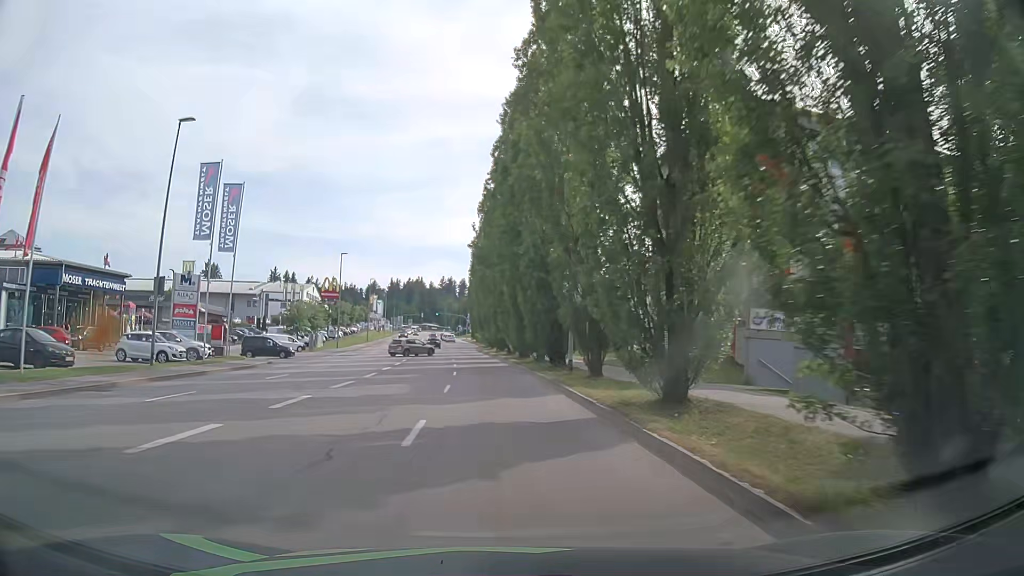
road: tertiary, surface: asphalt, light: Day
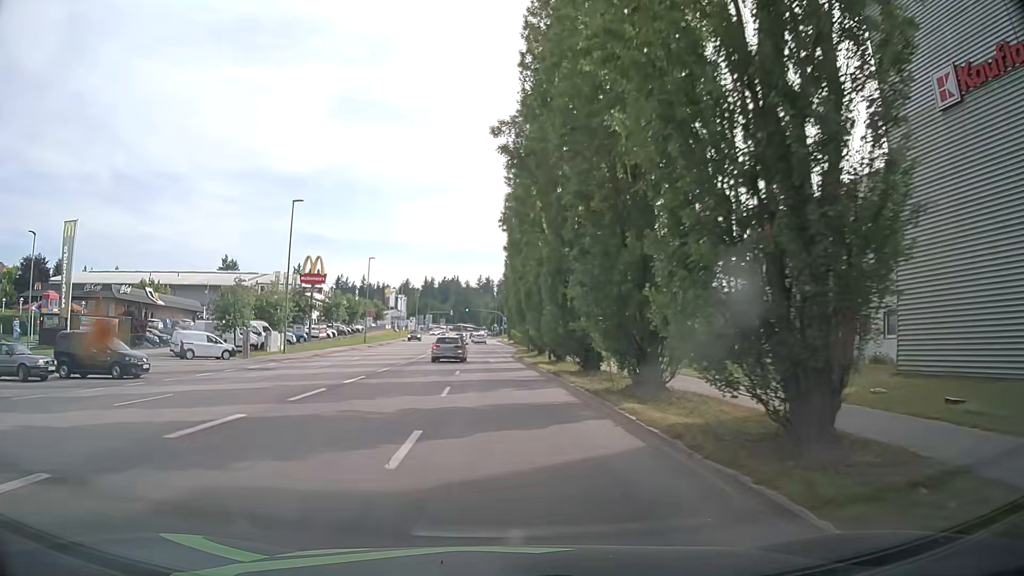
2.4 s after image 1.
(-1.3, +29.1) m; -5°
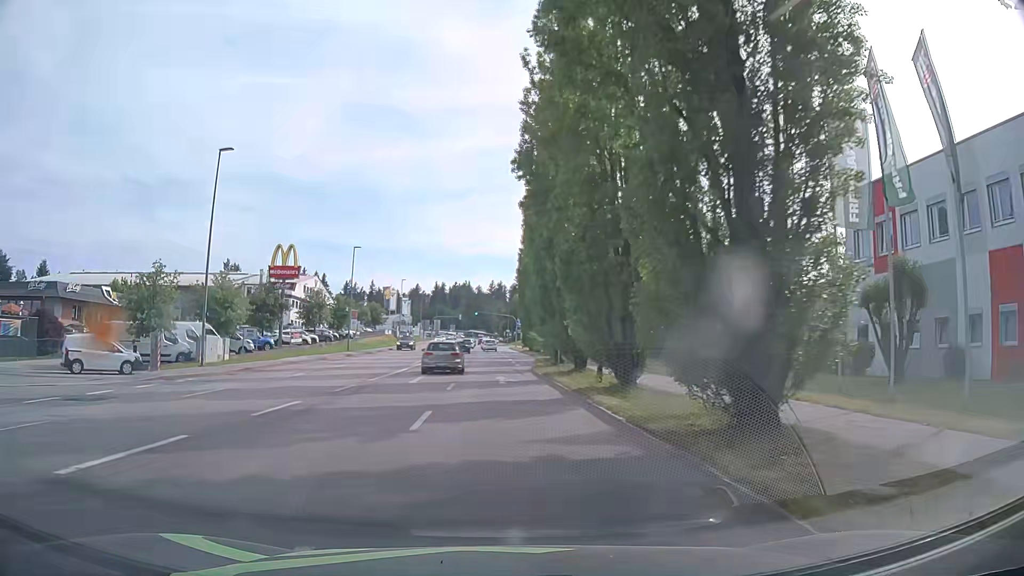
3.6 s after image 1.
(0.0, +14.6) m; 0°
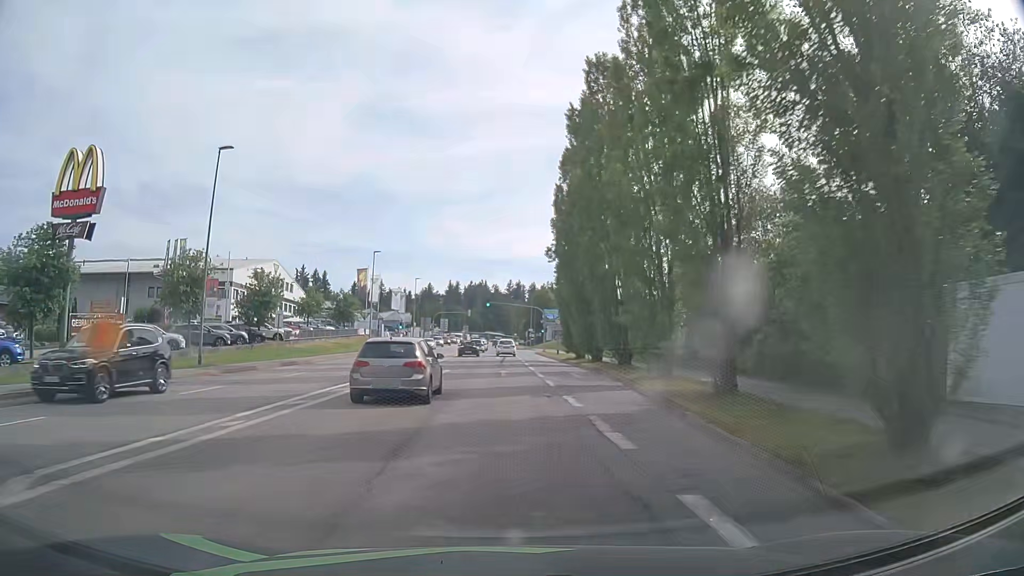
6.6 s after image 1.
(-0.7, +36.3) m; -1°
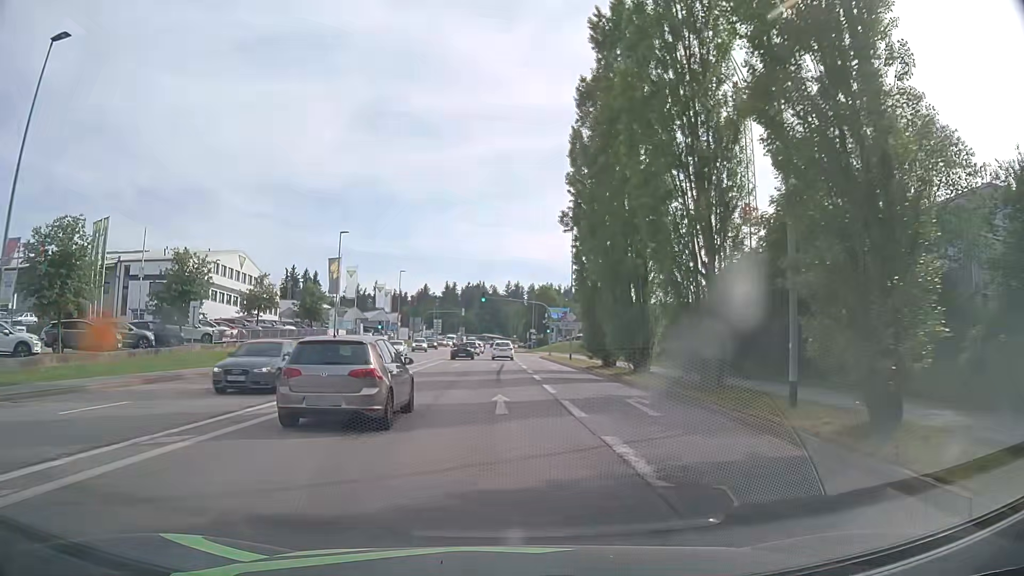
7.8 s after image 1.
(-0.1, +14.2) m; 0°
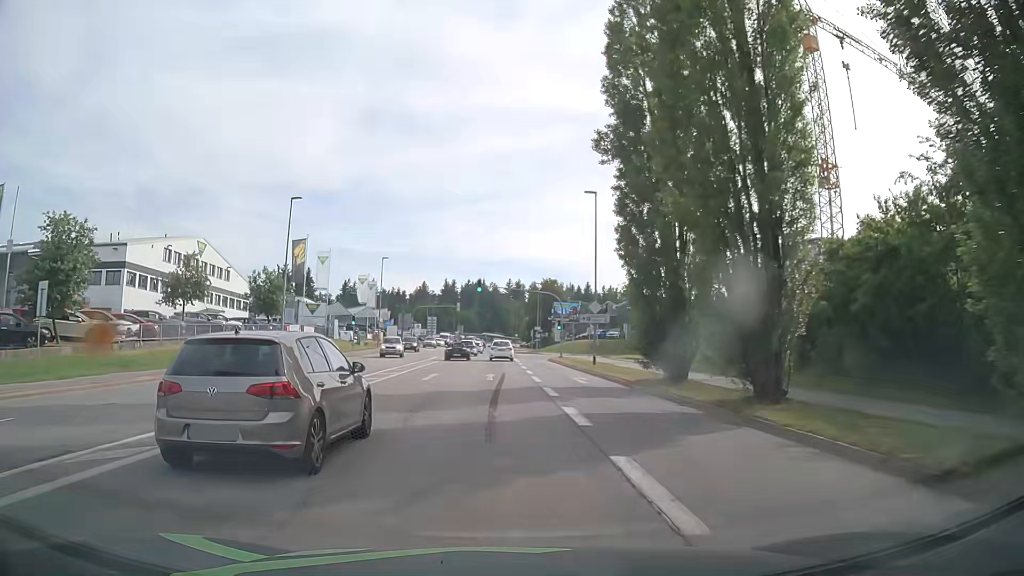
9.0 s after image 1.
(0.0, +13.8) m; +1°
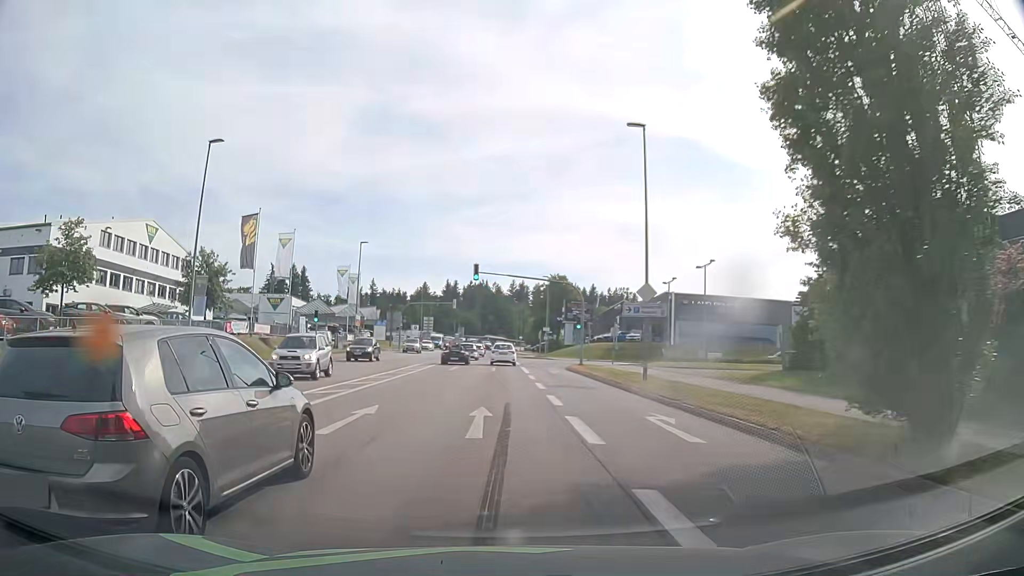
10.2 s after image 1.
(-0.4, +13.7) m; -2°
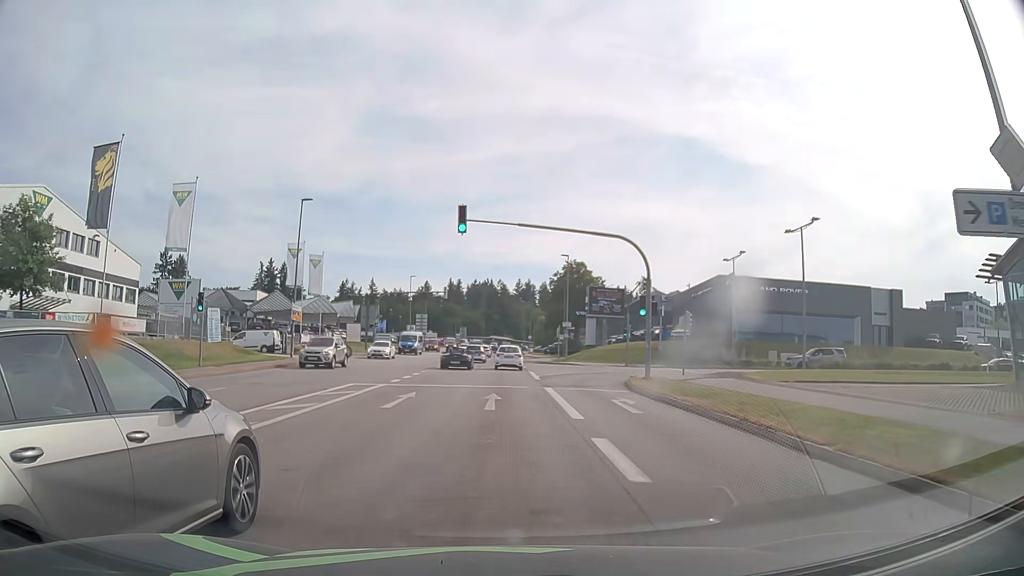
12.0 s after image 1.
(0.0, +20.5) m; 0°
(0, +10) (0, +20) (0, +30) (0, +40) (0, +50) (0, +60) (0, +70) (0, +80) (0, +90) (0, +100) m
